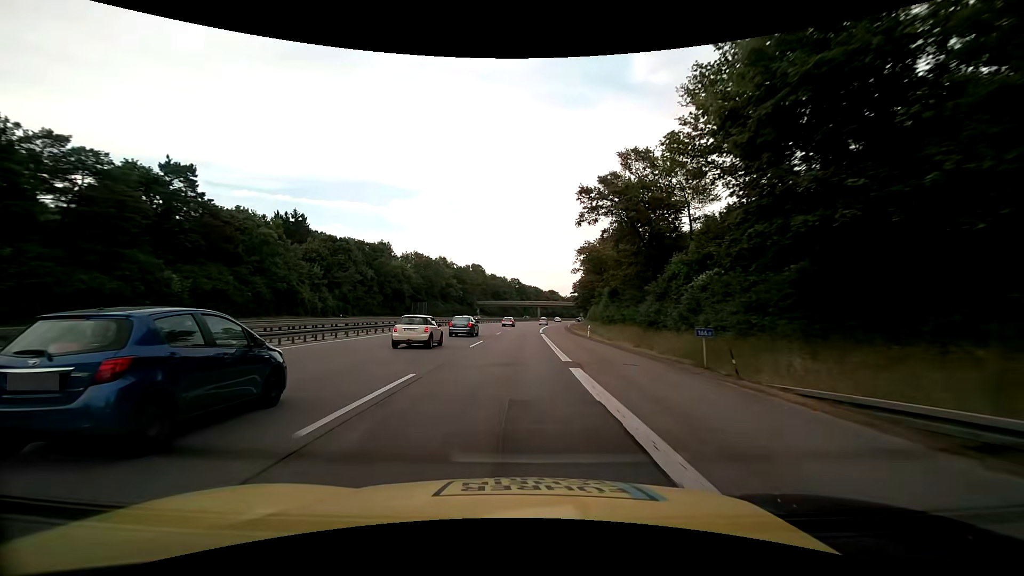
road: motorway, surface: asphalt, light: Day
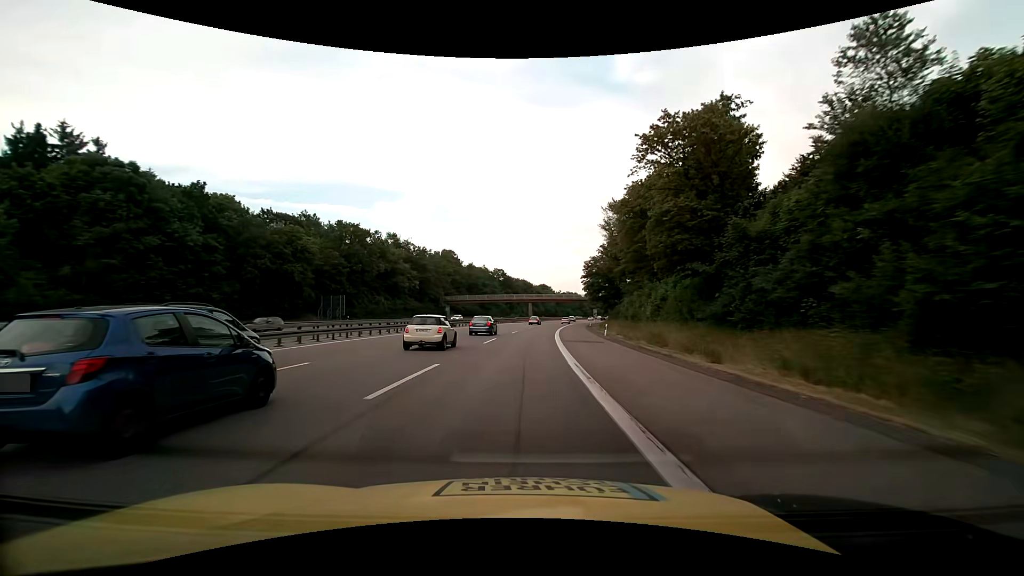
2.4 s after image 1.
(+0.6, +51.3) m; +1°
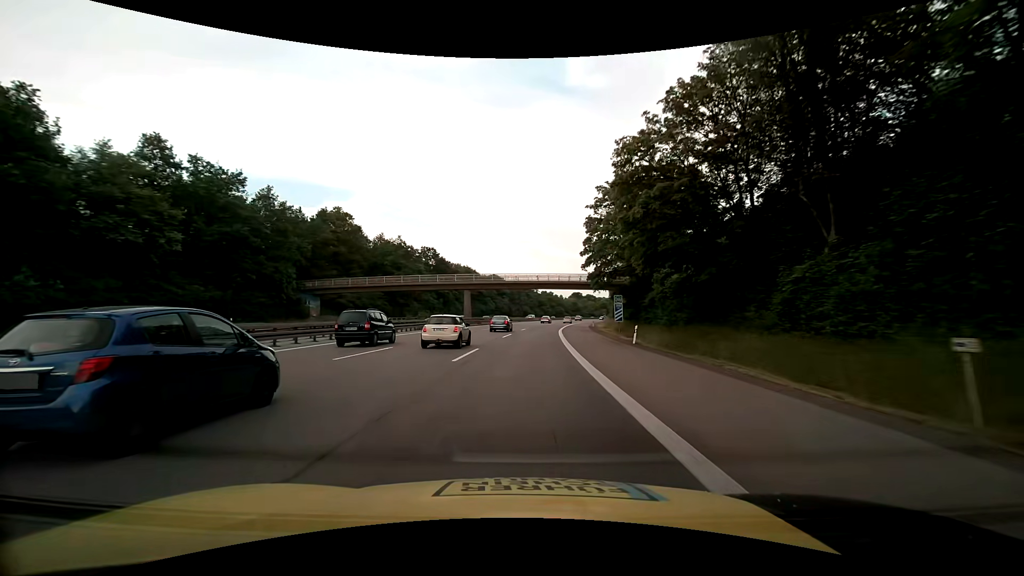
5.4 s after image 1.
(+2.9, +64.1) m; +5°
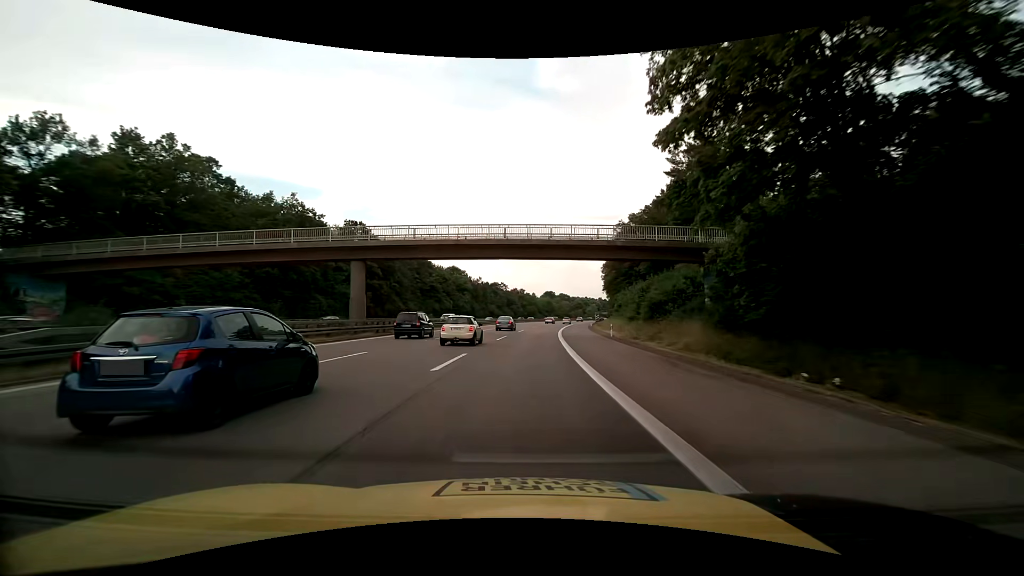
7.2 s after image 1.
(+1.1, +38.5) m; +3°
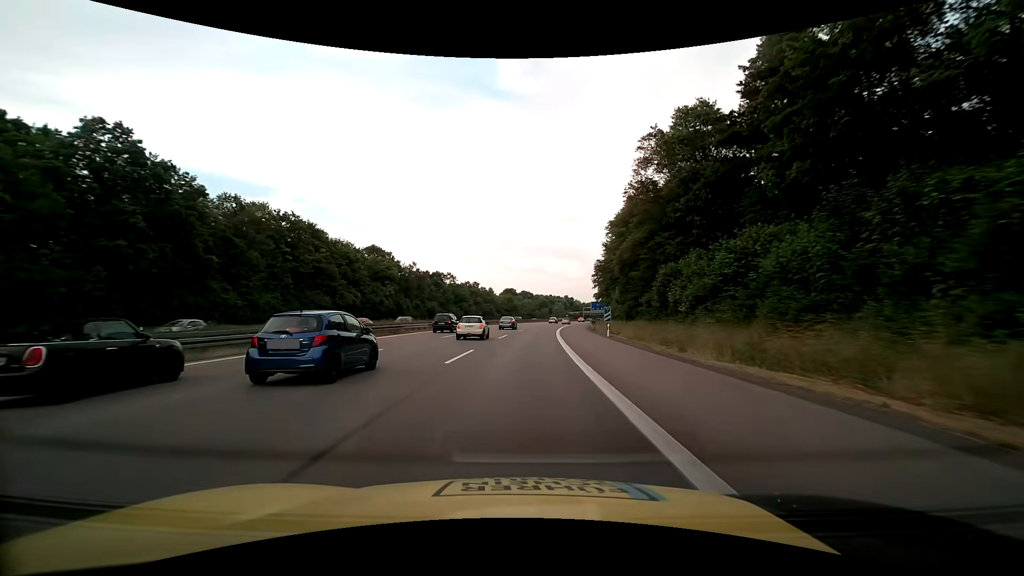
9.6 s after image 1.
(+2.3, +51.3) m; +5°
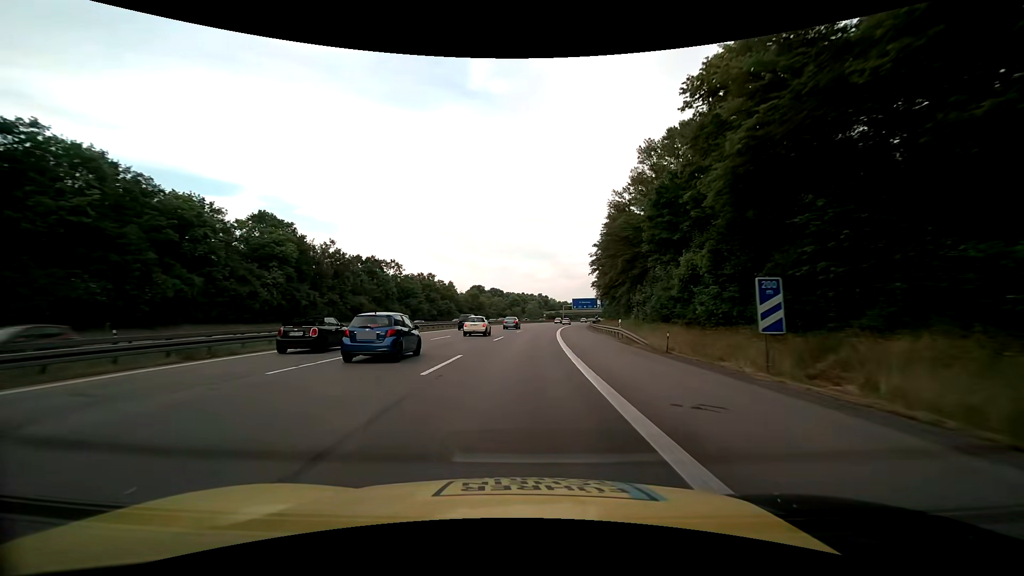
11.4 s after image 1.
(+1.2, +38.5) m; +4°
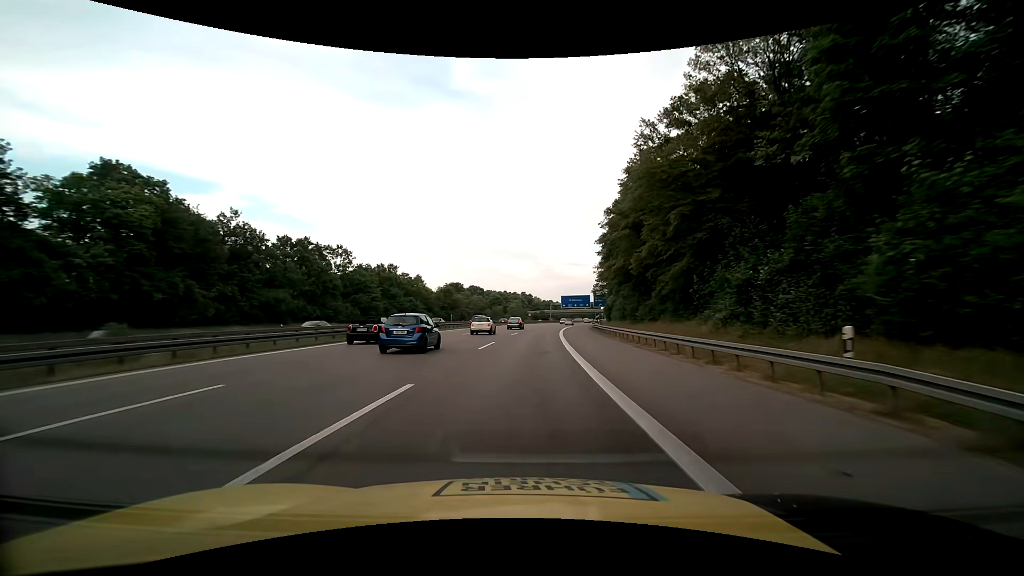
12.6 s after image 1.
(+0.3, +25.7) m; +2°
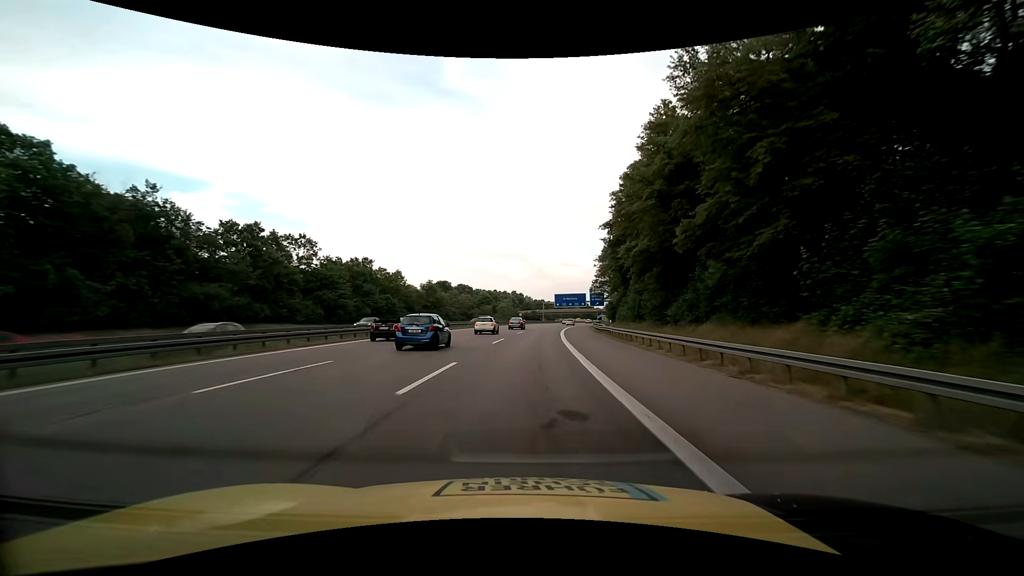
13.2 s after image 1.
(+0.2, +12.9) m; +1°
(0, +10) (0, +20) (+1, +30) (+1, +40) (+2, +50) (+3, +60) (+4, +70) (+5, +80) (+6, +90) (+7, +100) m
